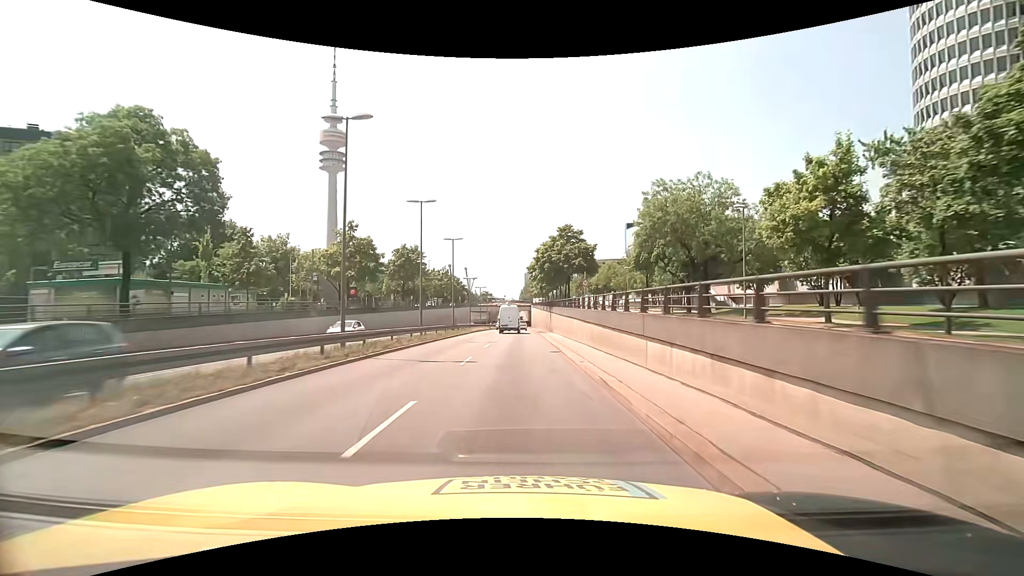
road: trunk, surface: asphalt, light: Day
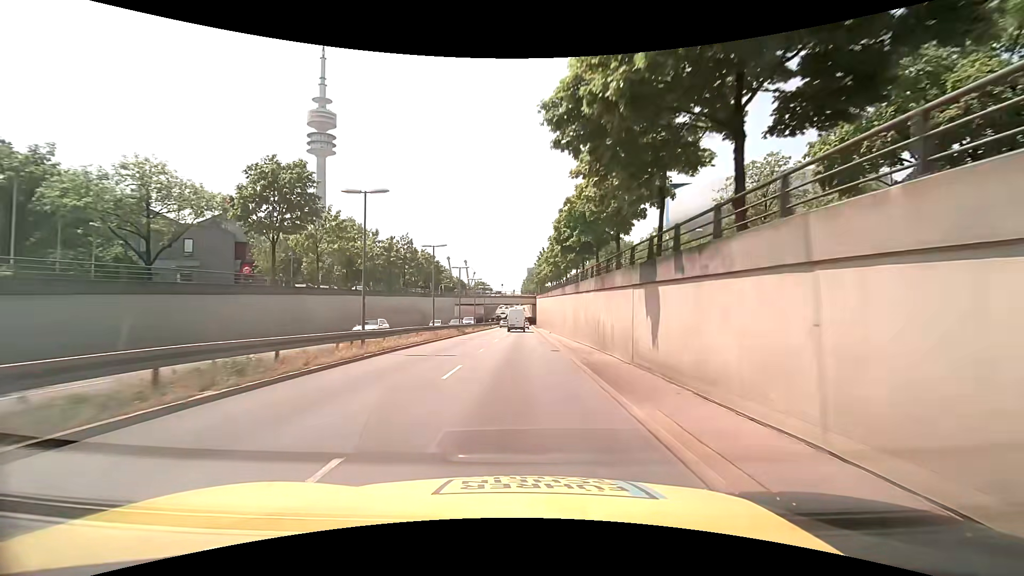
(0.0, +39.0) m; 0°
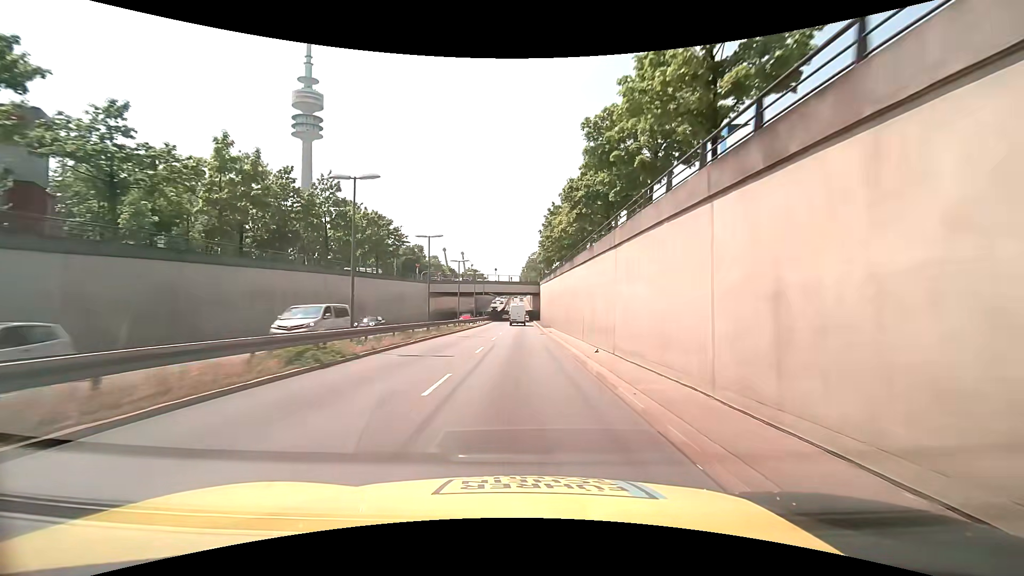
(+0.1, +29.4) m; 0°
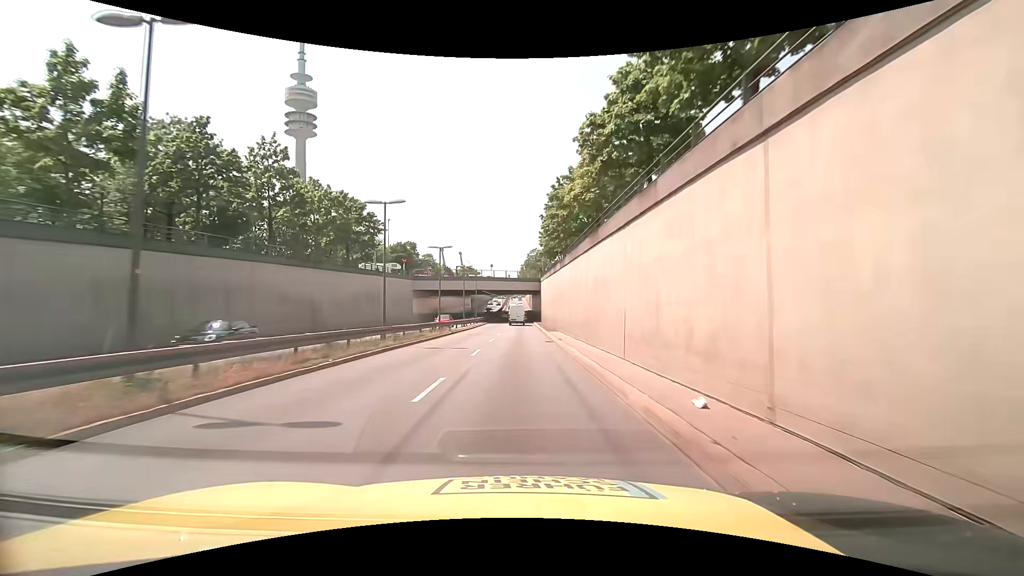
(0.0, +9.8) m; 0°
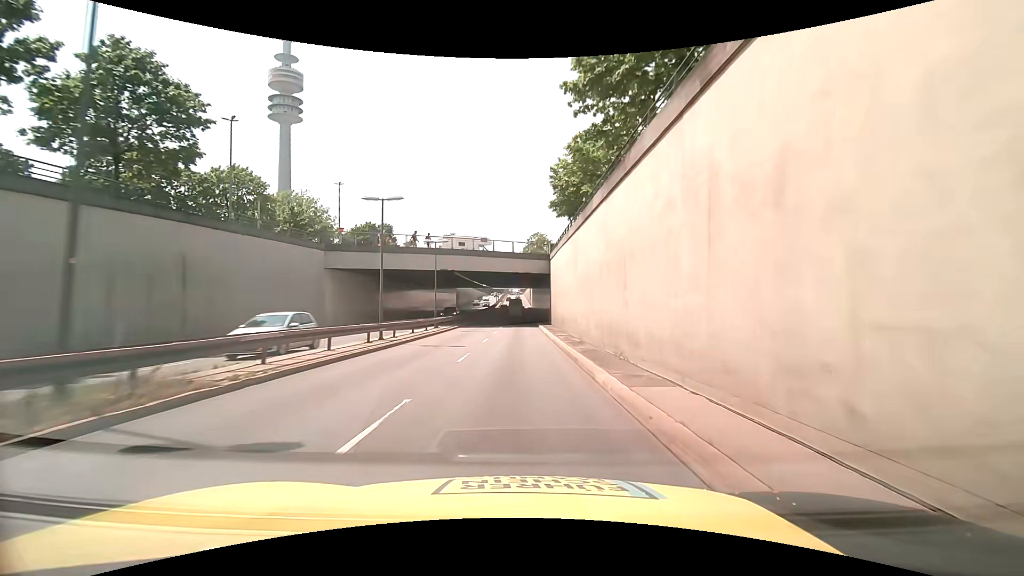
(+0.2, +29.5) m; +1°
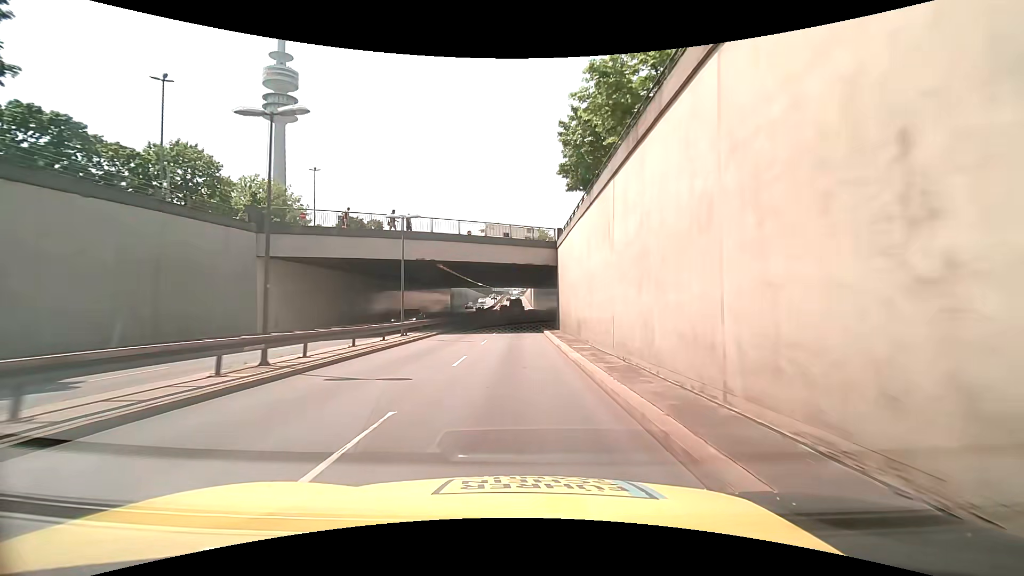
(0.0, +9.8) m; -1°
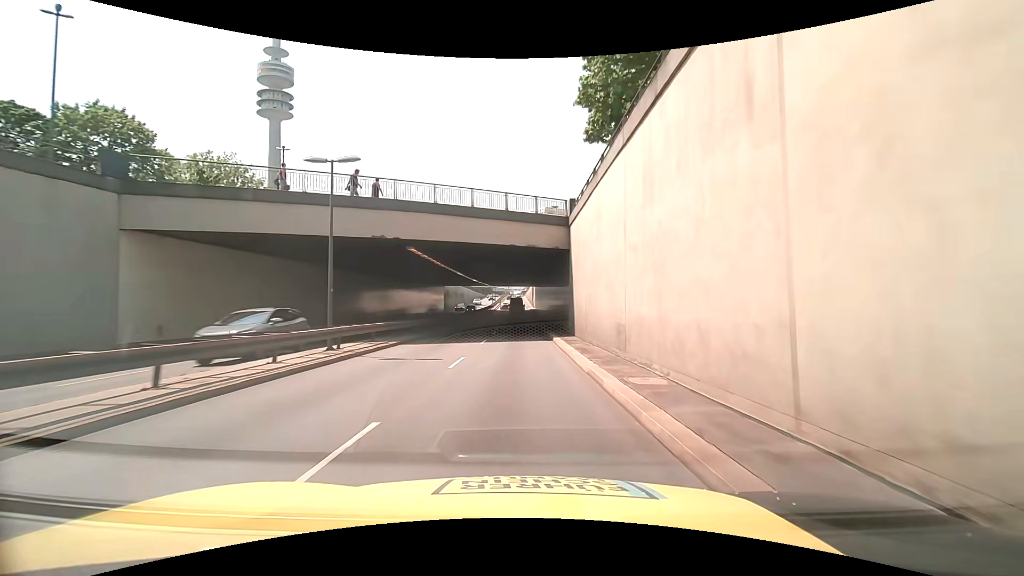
(+0.1, +9.8) m; 0°
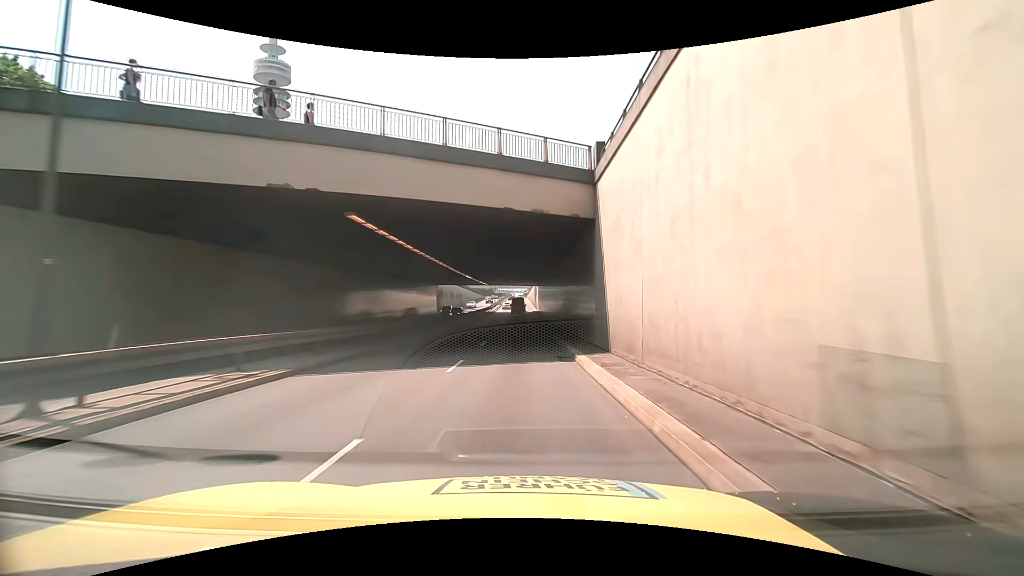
(+0.1, +9.7) m; 0°
(0, +10) (0, +20) (0, +30) (0, +40) (+1, +50) (+1, +60) (+2, +70) (+2, +80) (+2, +90) (+2, +100) m
